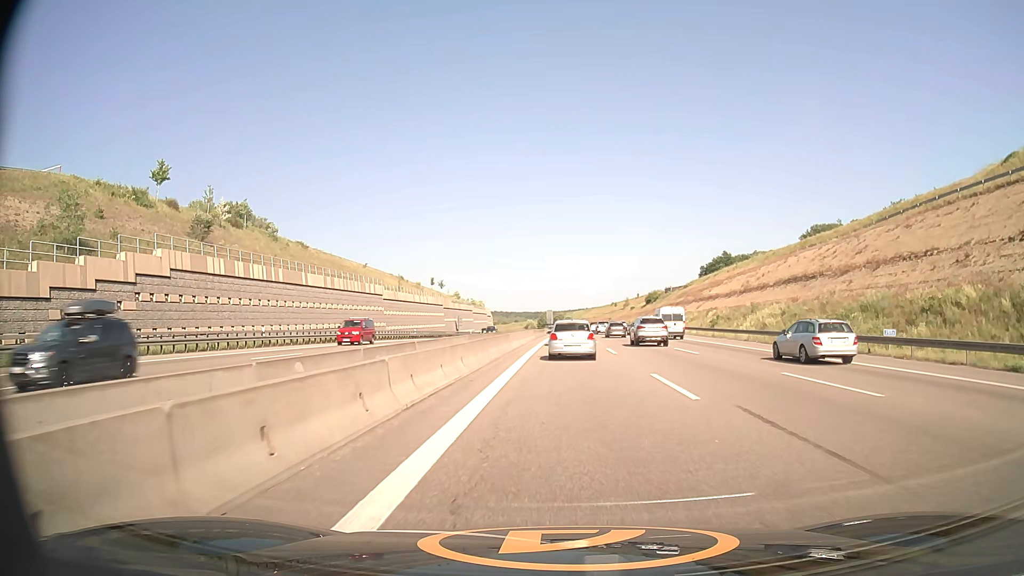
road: motorway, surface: asphalt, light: Day
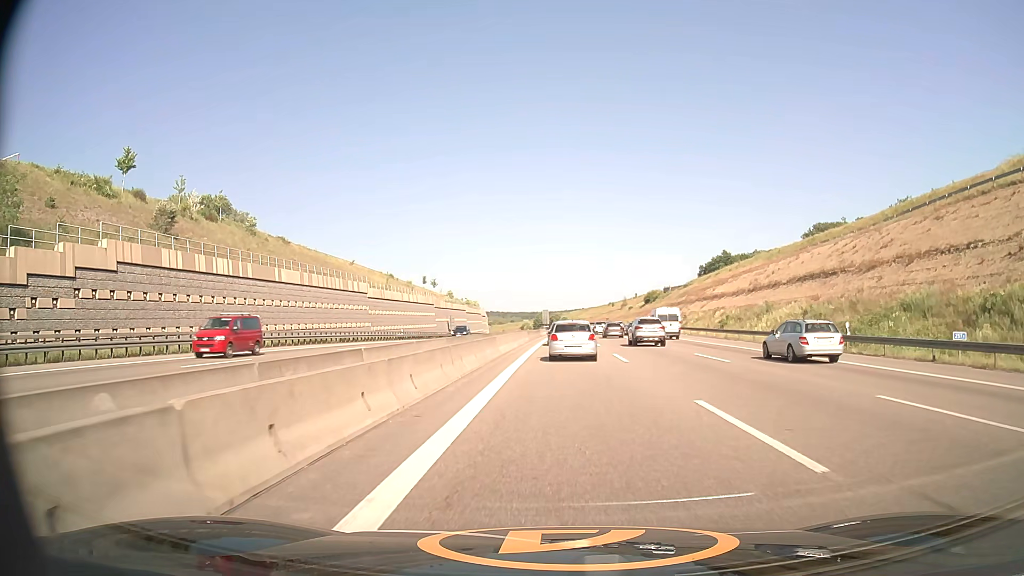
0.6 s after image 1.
(0.0, +5.9) m; 0°
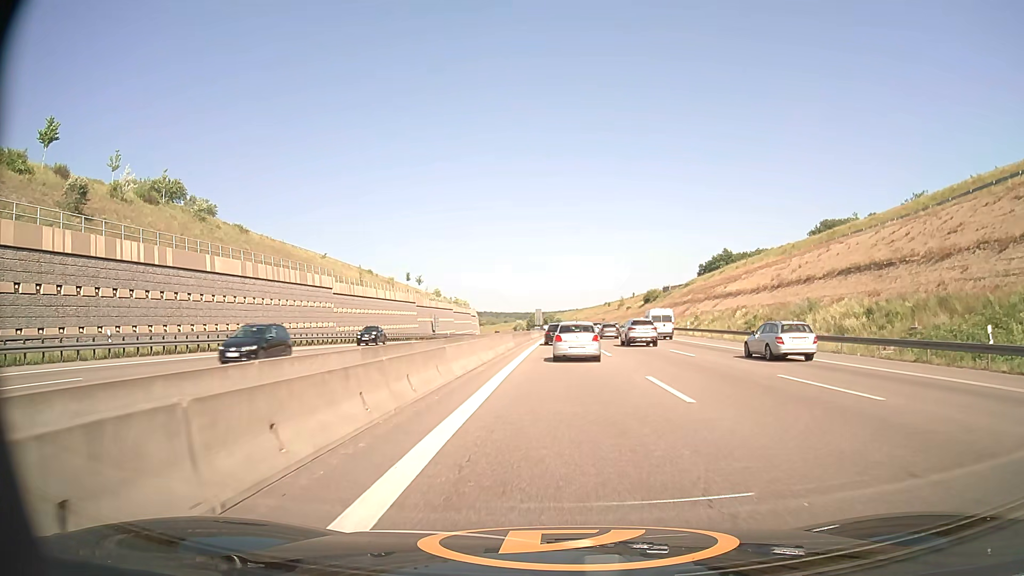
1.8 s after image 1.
(+0.1, +11.9) m; +1°
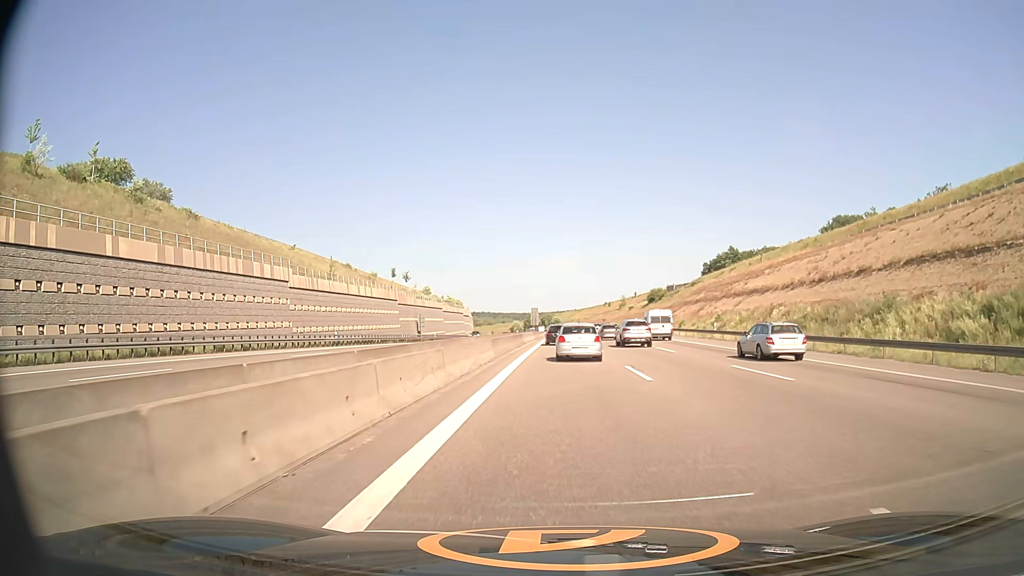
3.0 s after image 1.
(0.0, +12.6) m; 0°
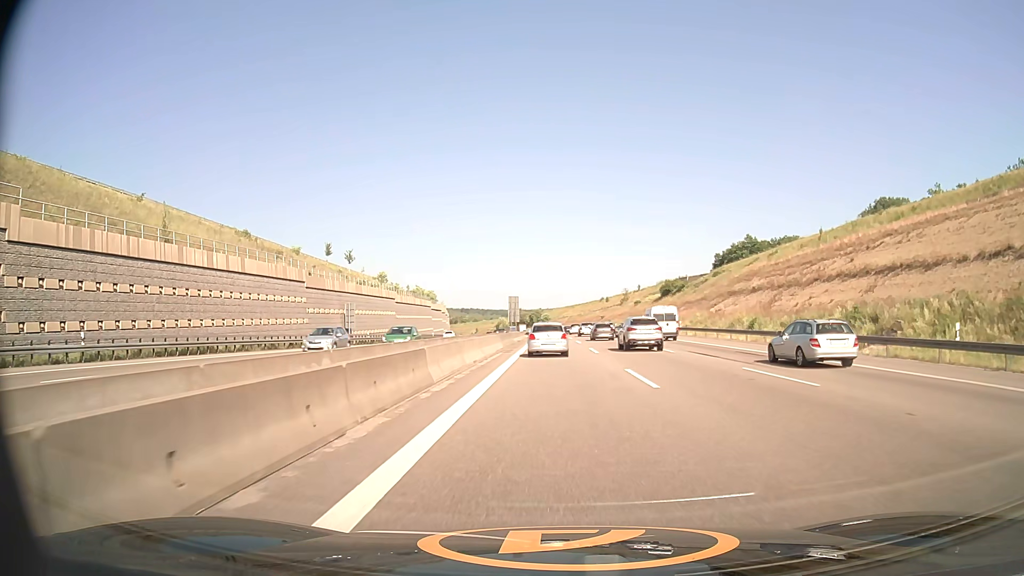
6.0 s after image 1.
(+0.2, +37.4) m; +1°
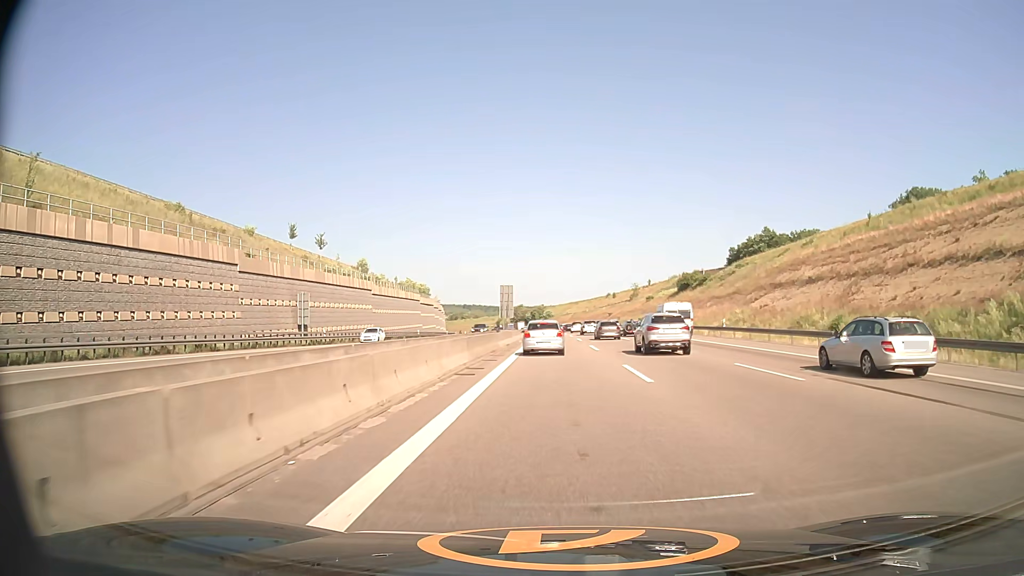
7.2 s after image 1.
(0.0, +16.5) m; 0°
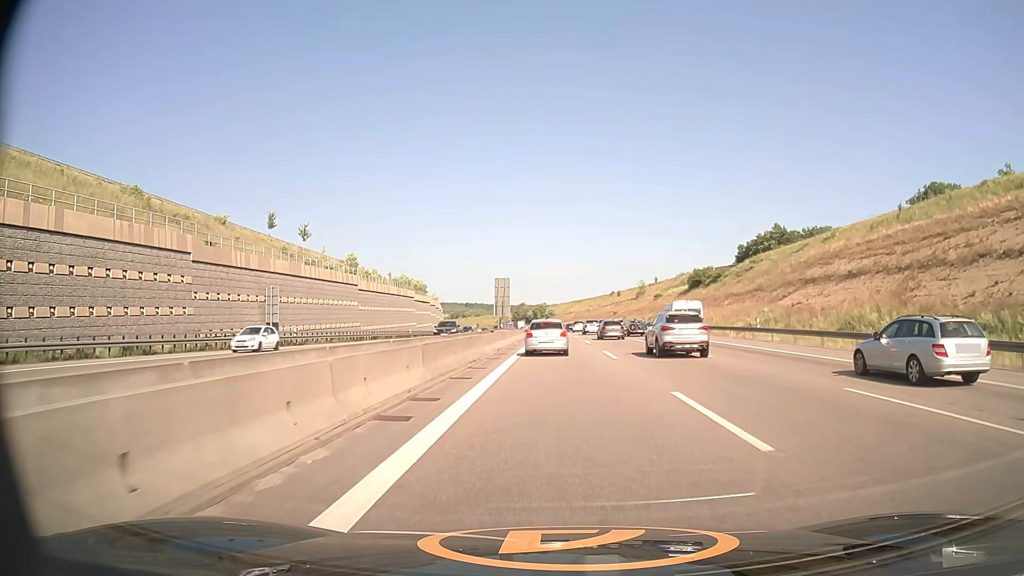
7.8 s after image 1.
(0.0, +8.1) m; 0°
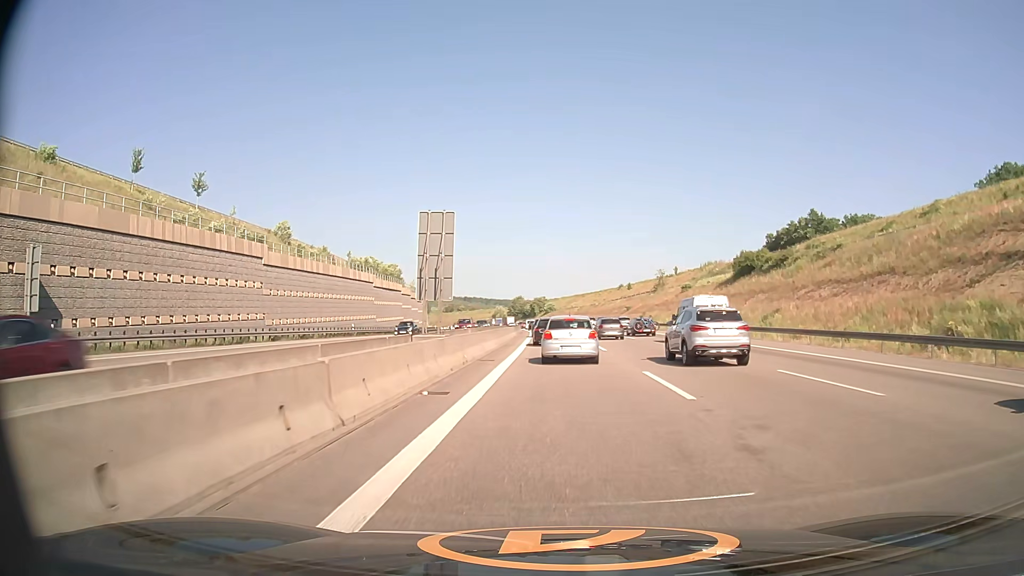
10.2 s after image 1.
(0.0, +30.3) m; 0°
(0, +10) (0, +20) (0, +30) (0, +40) (0, +50) (0, +60) (-1, +70) (-1, +80) (-1, +90) (-2, +100) m
